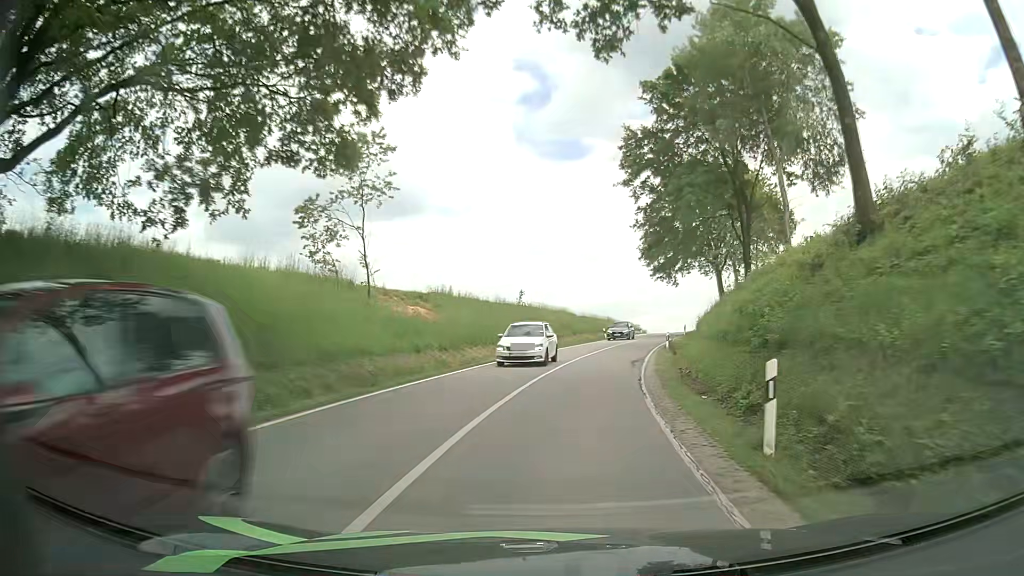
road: secondary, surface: asphalt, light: Day
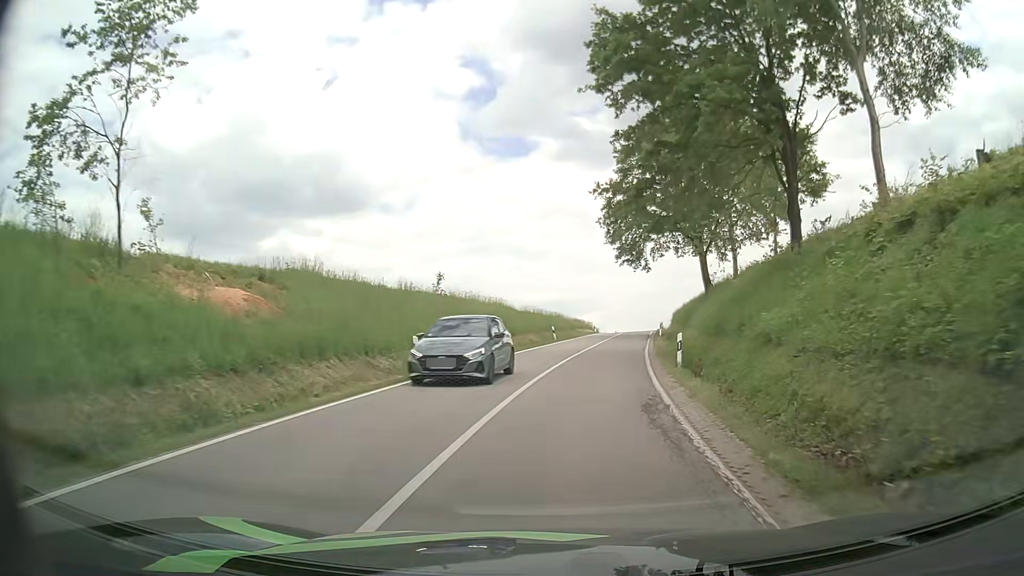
(+0.5, +14.7) m; +5°
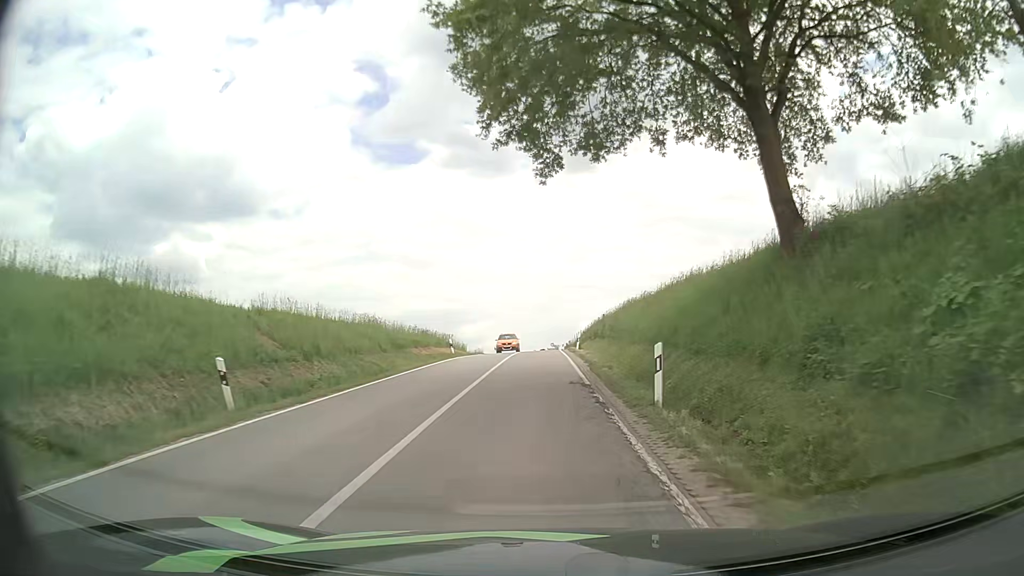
(+3.5, +34.3) m; +10°
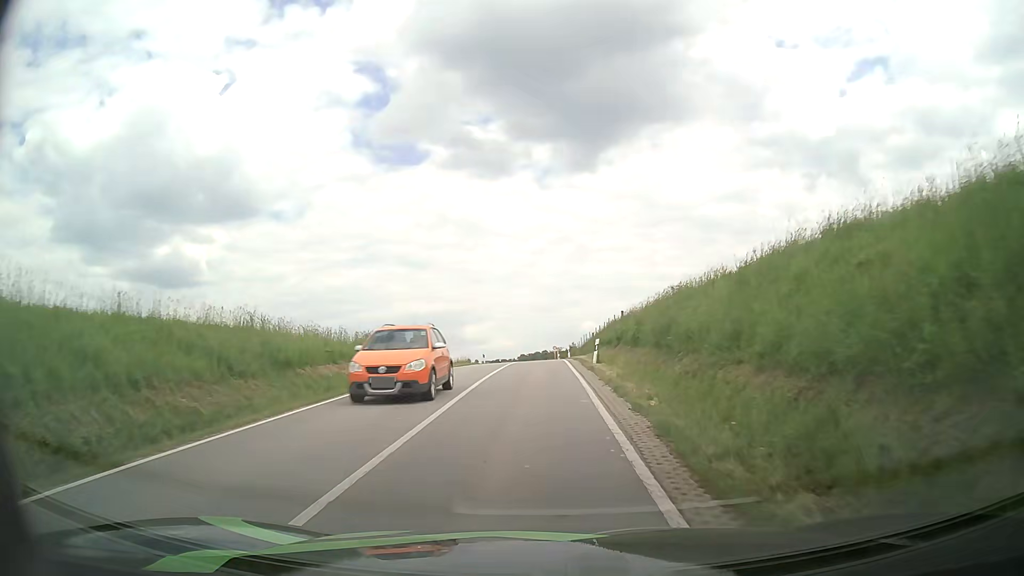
(0.0, +13.7) m; 0°
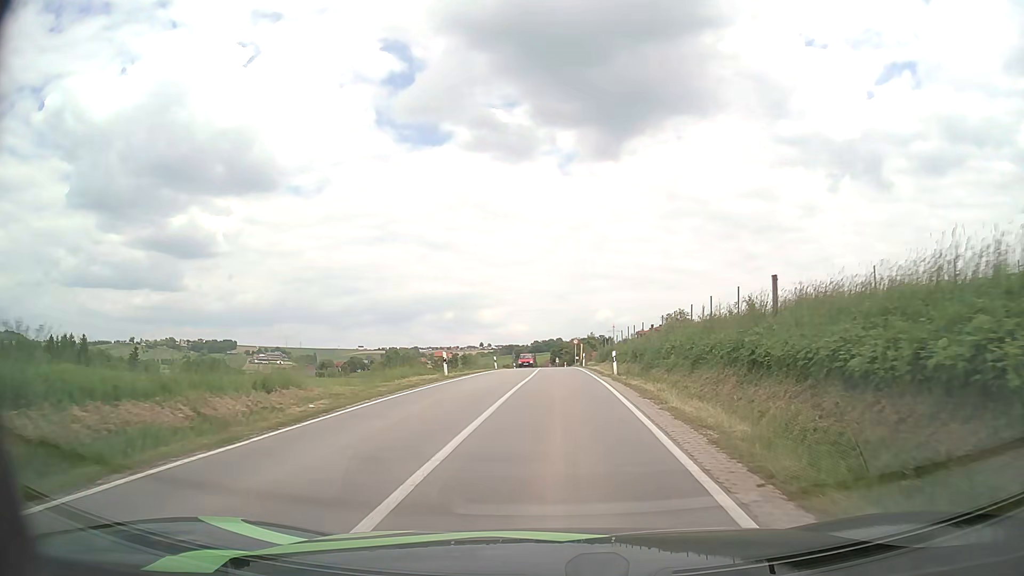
(-0.6, +27.3) m; -2°
(0, +10) (0, +20) (0, +30) (+1, +40) (+1, +50) (+1, +60) (+1, +70) (0, +80) (0, +90) (0, +100) m
